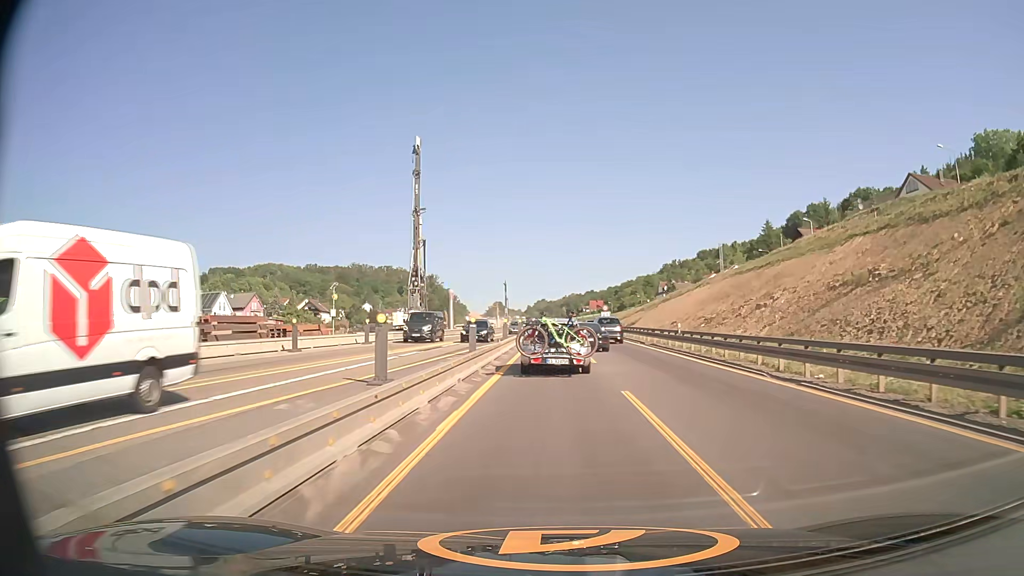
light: Day
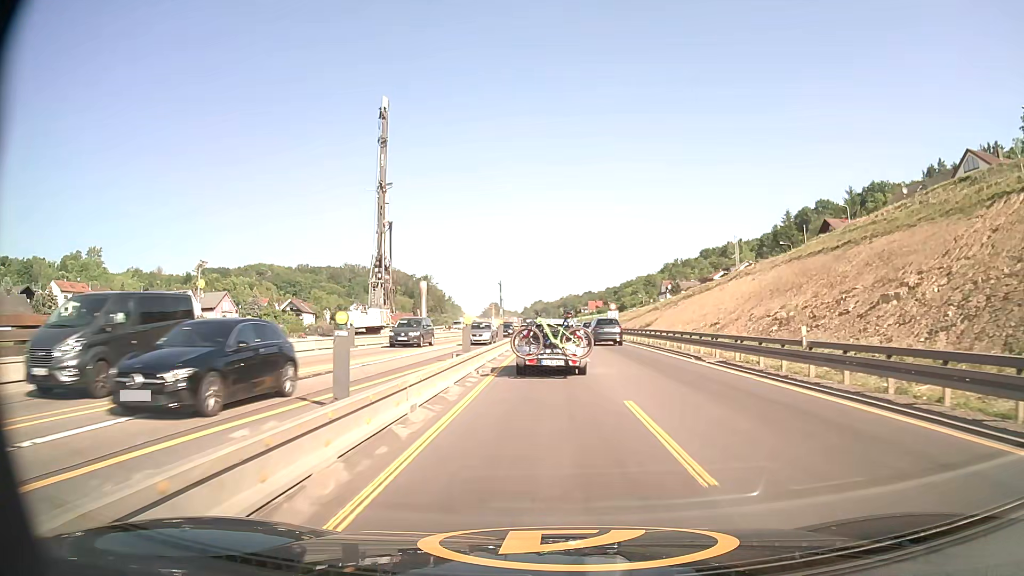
(0.0, +16.5) m; 0°
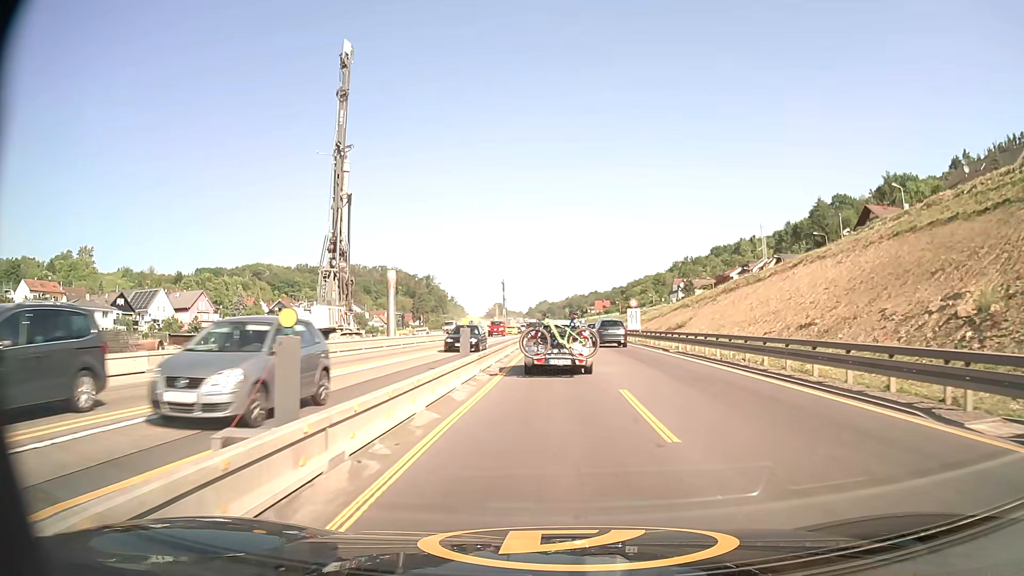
(-0.1, +15.8) m; 0°
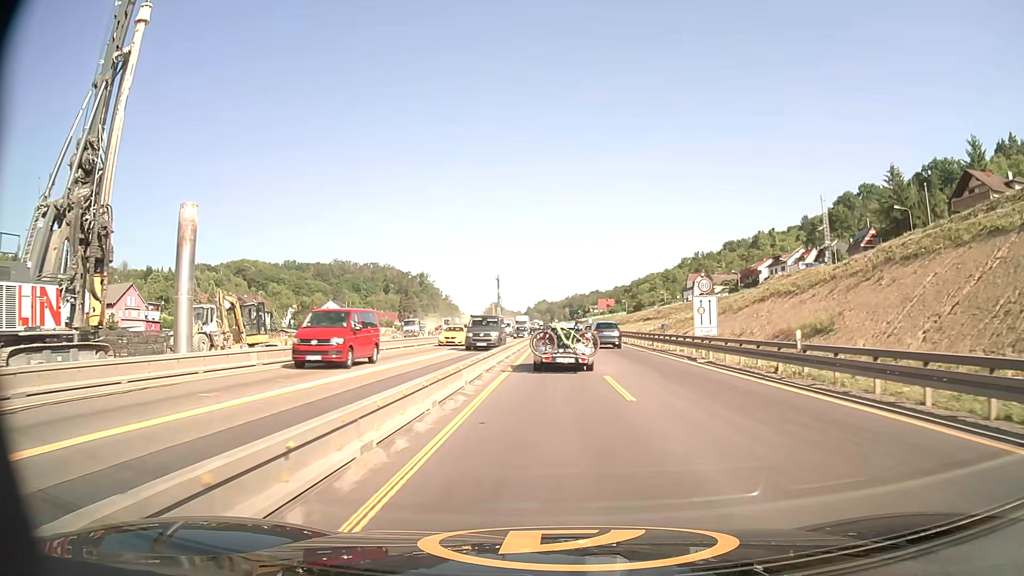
(0.0, +31.5) m; 0°
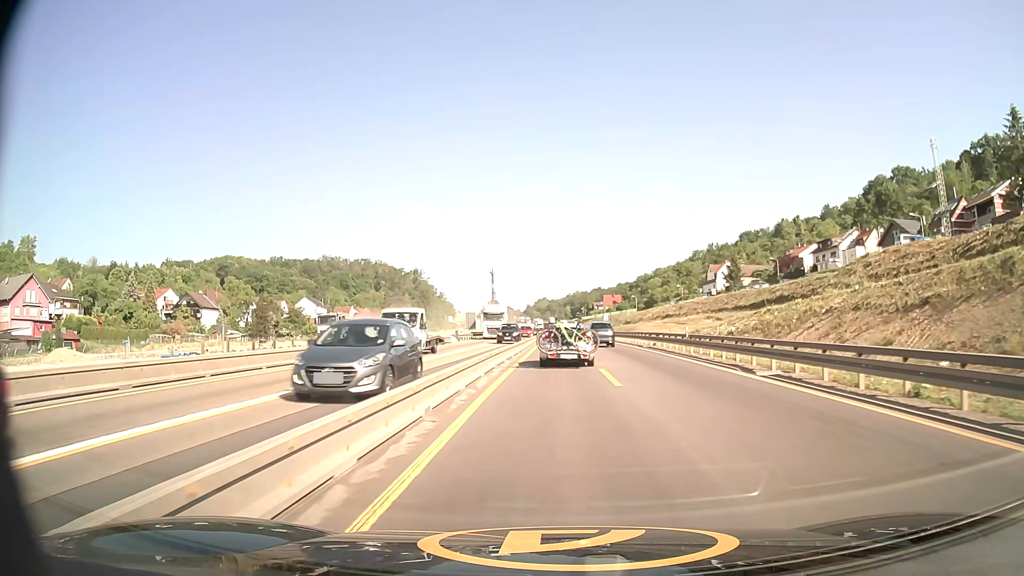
(-0.1, +33.3) m; 0°
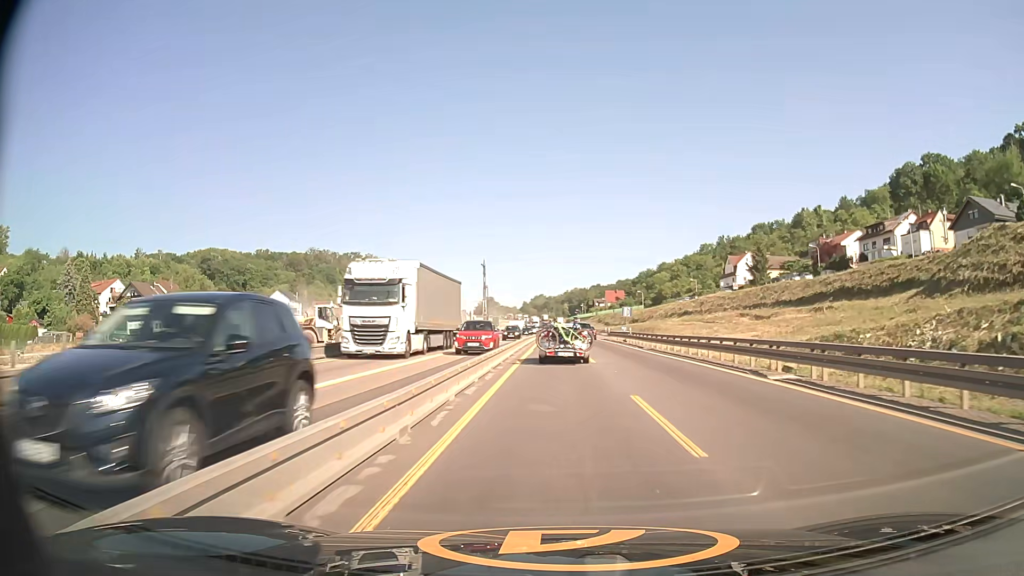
(0.0, +26.2) m; 0°
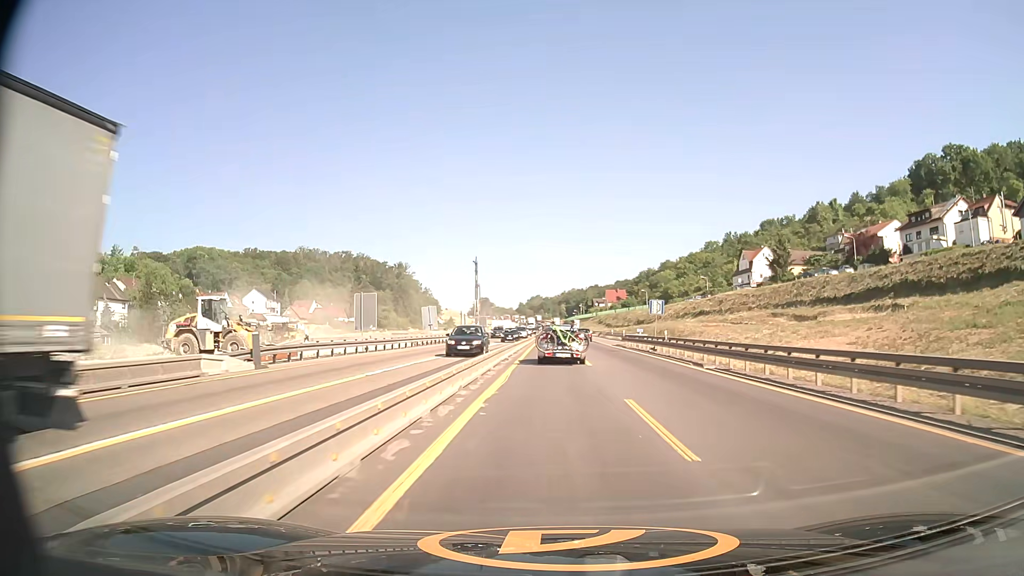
(0.0, +18.1) m; 0°
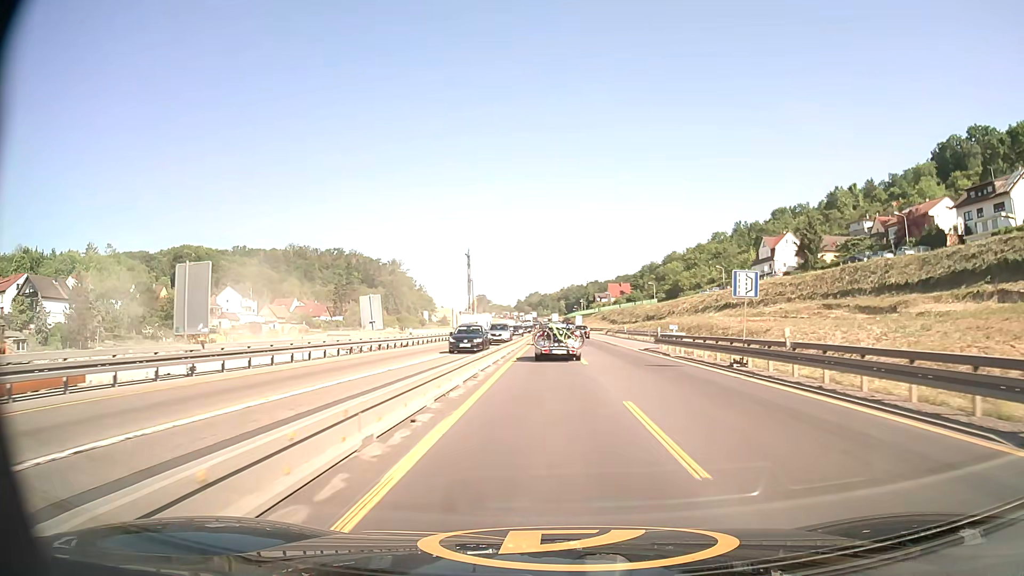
(+0.1, +18.9) m; 0°
(0, +10) (0, +20) (0, +30) (0, +40) (0, +50) (0, +60) (0, +70) (0, +80) (0, +90) (-1, +100) m
